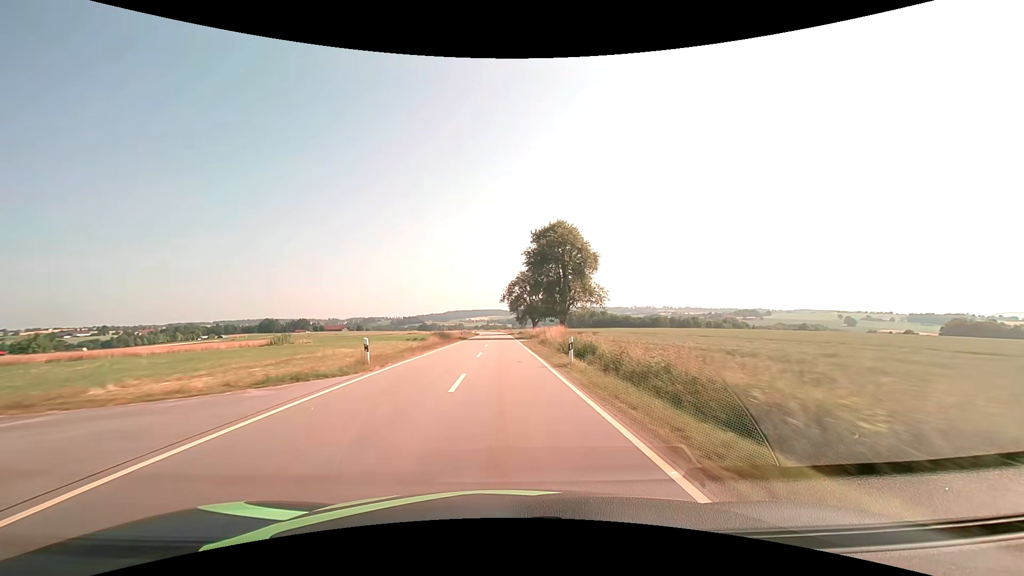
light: Day
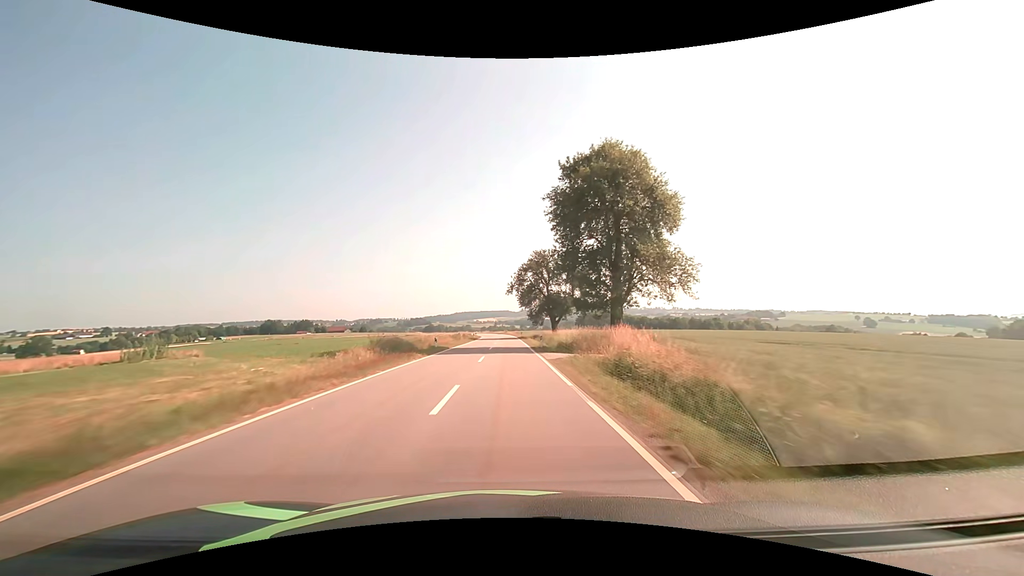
(-0.3, +27.0) m; -1°
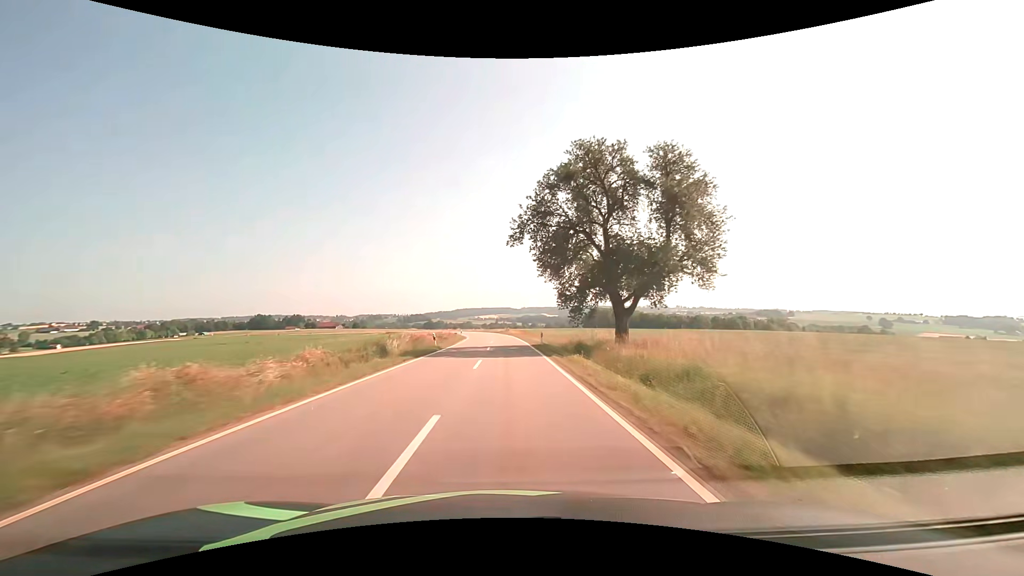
(-0.2, +40.8) m; 0°
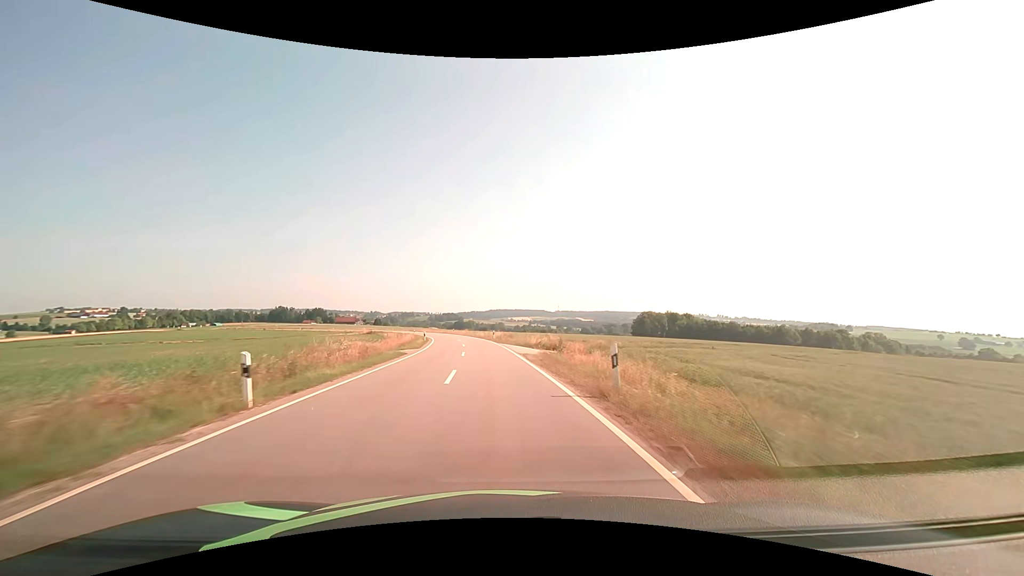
(-1.2, +64.6) m; -4°
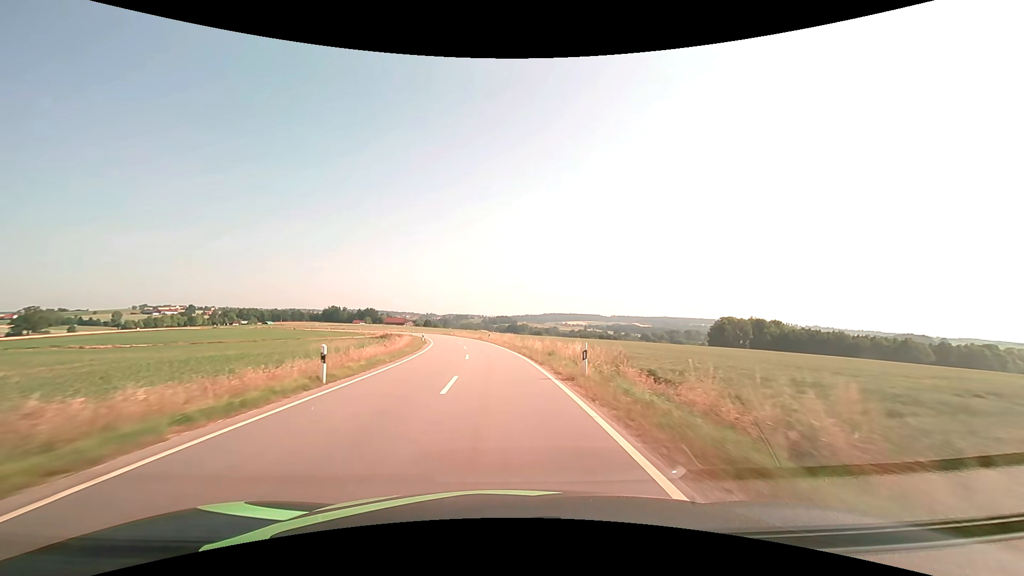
(-2.0, +38.2) m; -6°
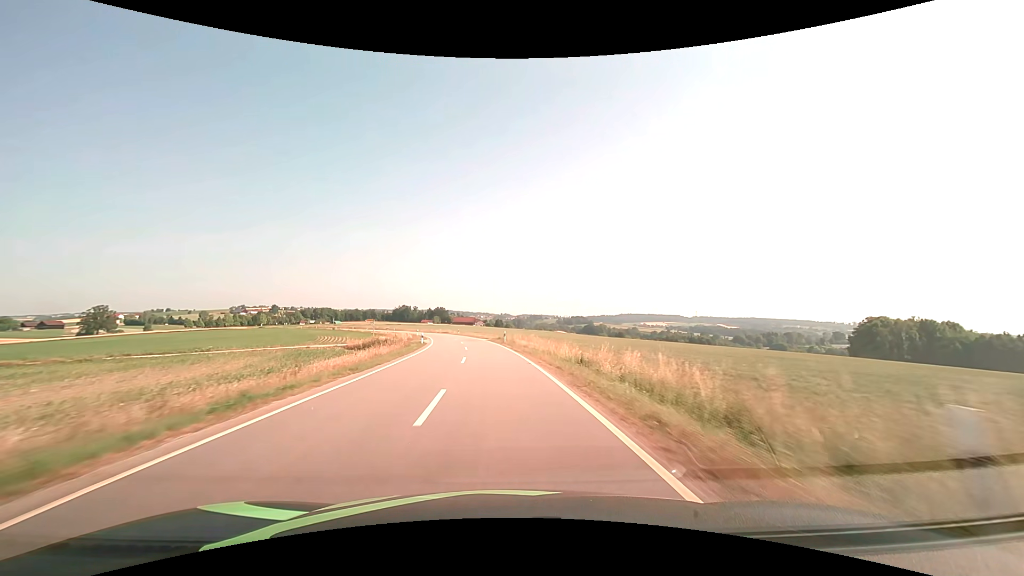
(-3.8, +52.2) m; -8°
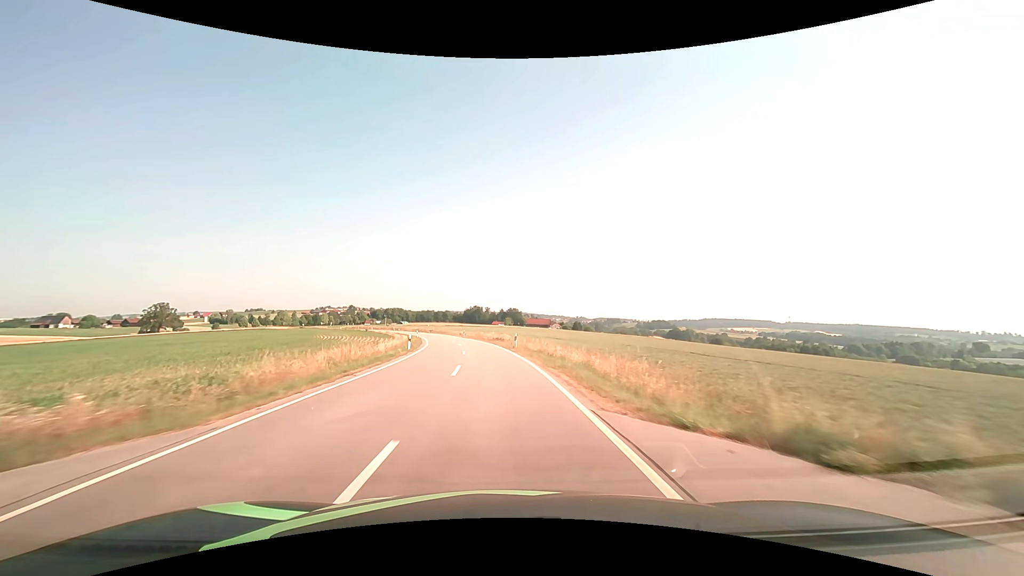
(-3.9, +53.7) m; -8°
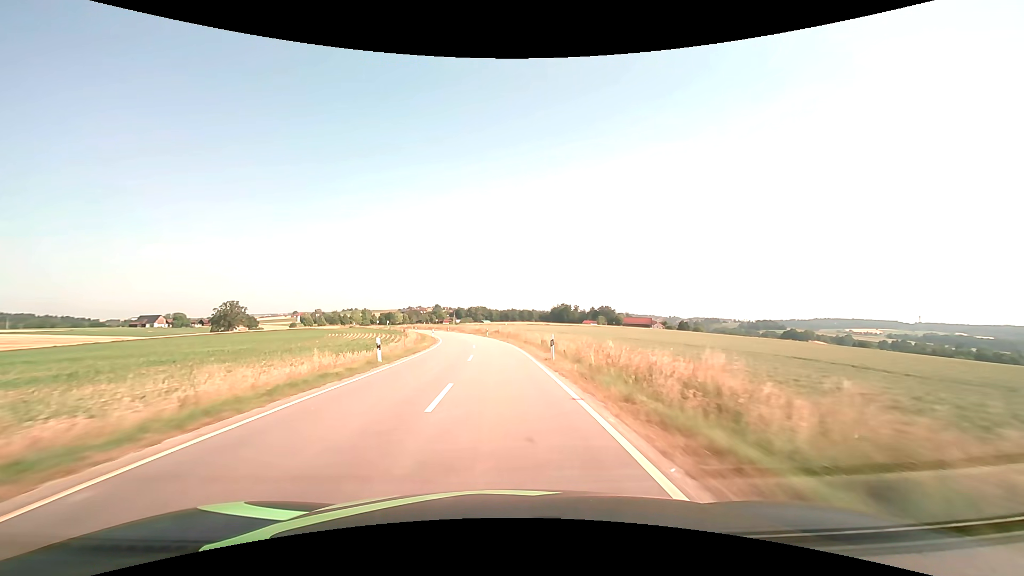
(-4.7, +55.0) m; -10°
(0, +10) (0, +20) (-1, +30) (-2, +40) (-3, +50) (-4, +60) (-6, +70) (-8, +79) (-10, +89) (-12, +99) m
